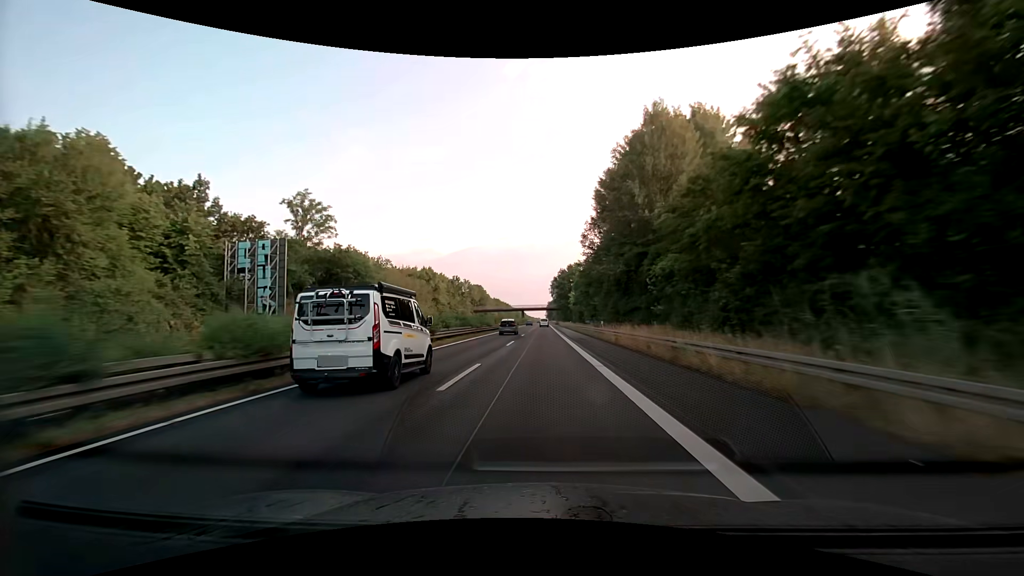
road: trunk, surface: asphalt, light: Day
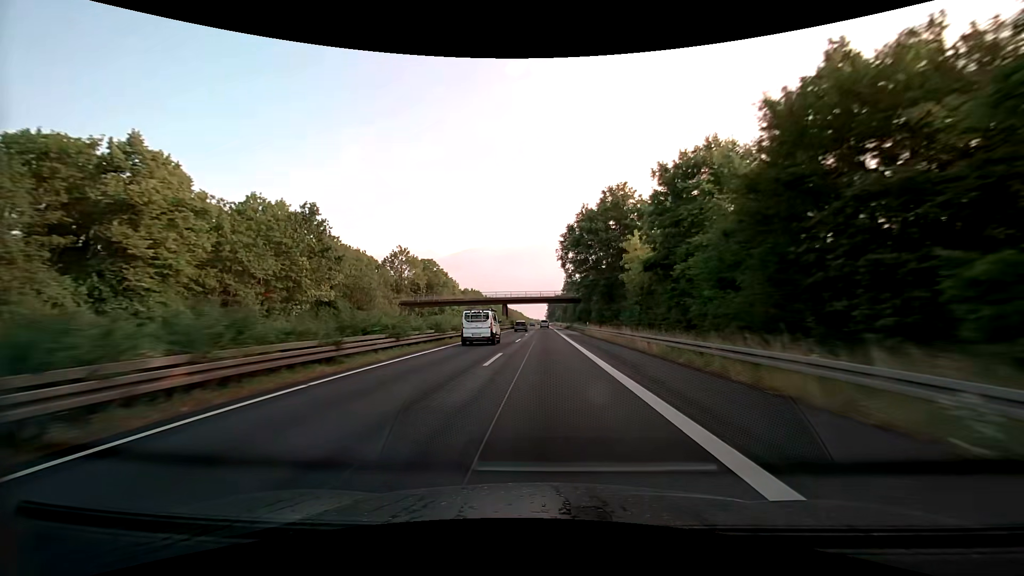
(-0.3, +84.5) m; 0°
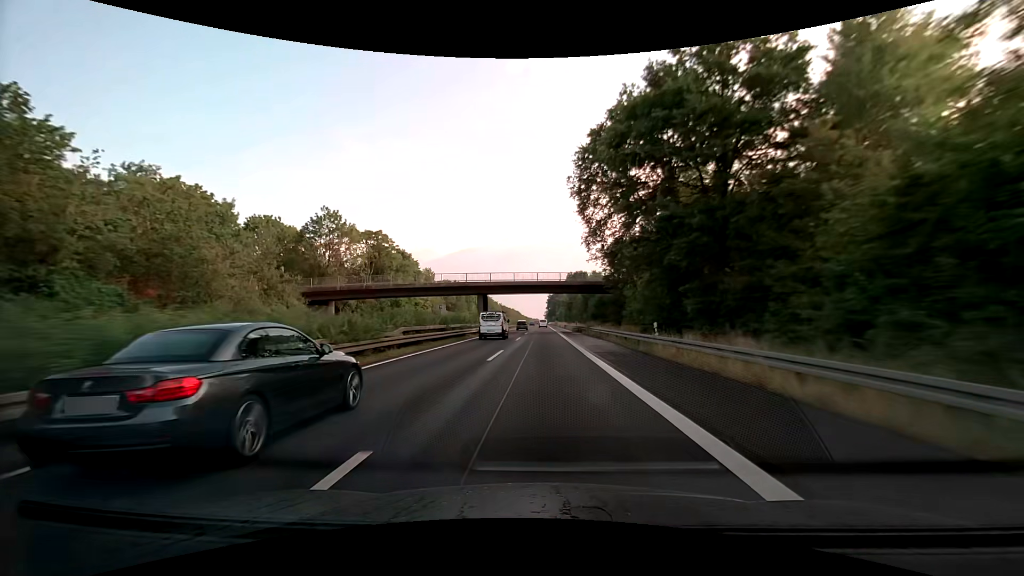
(+0.1, +34.1) m; 0°
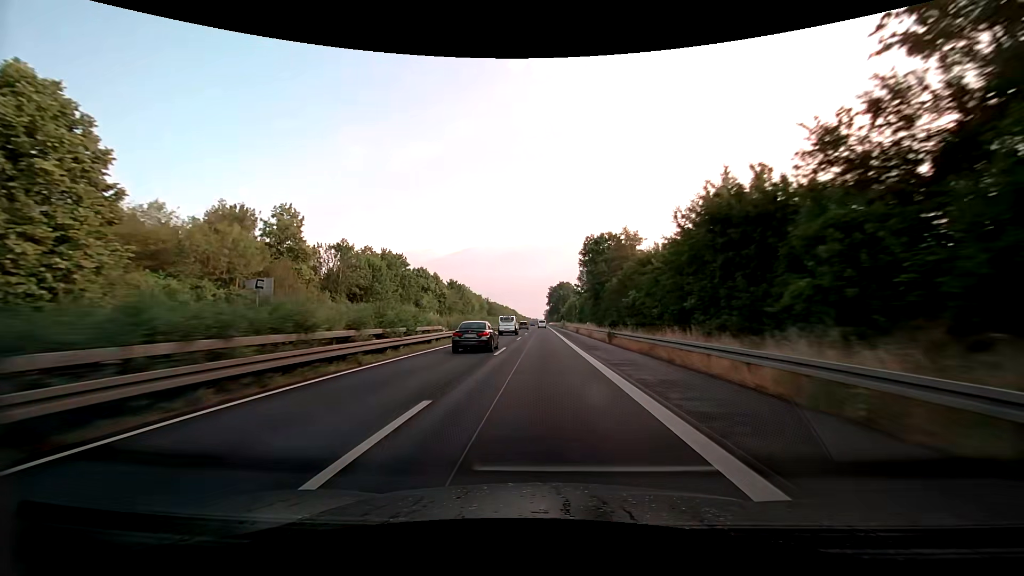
(+0.3, +68.7) m; 0°
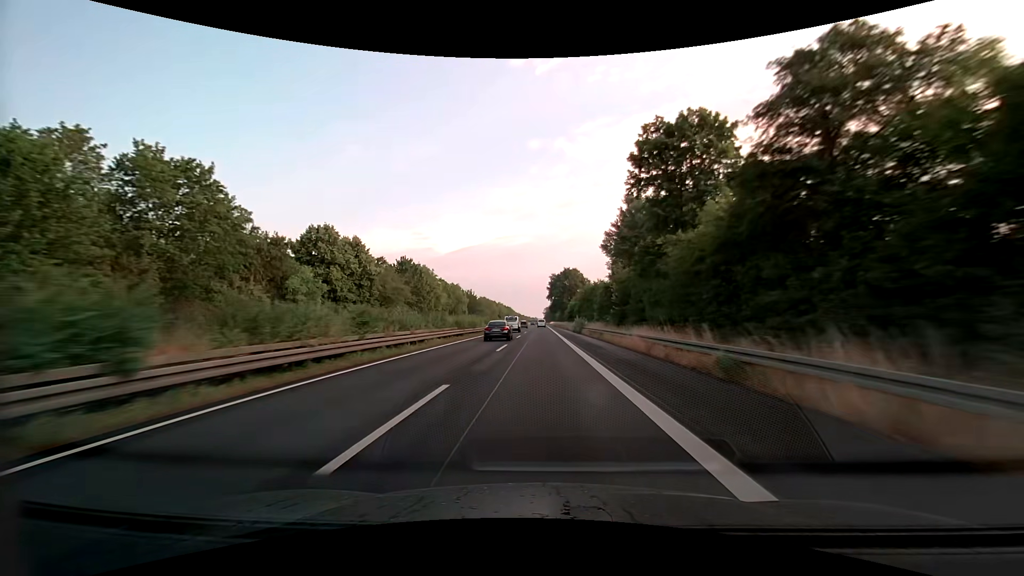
(-0.1, +51.8) m; 0°
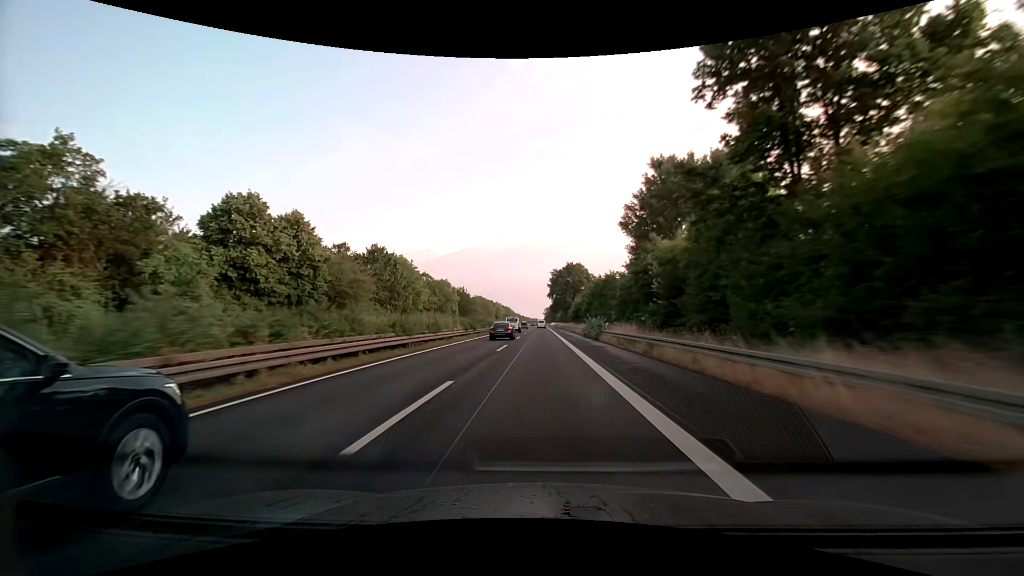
(0.0, +17.3) m; 0°
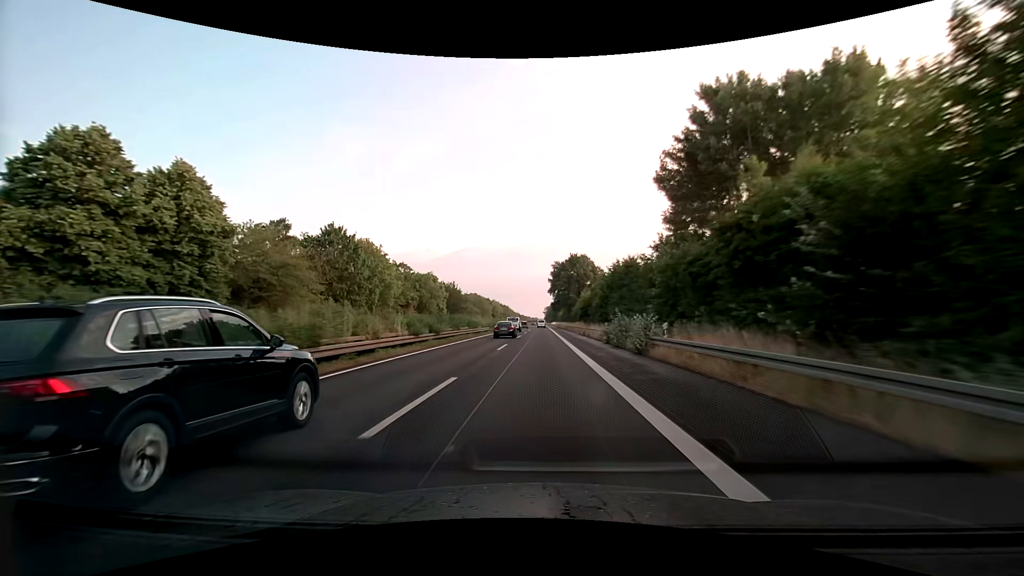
(0.0, +17.4) m; 0°
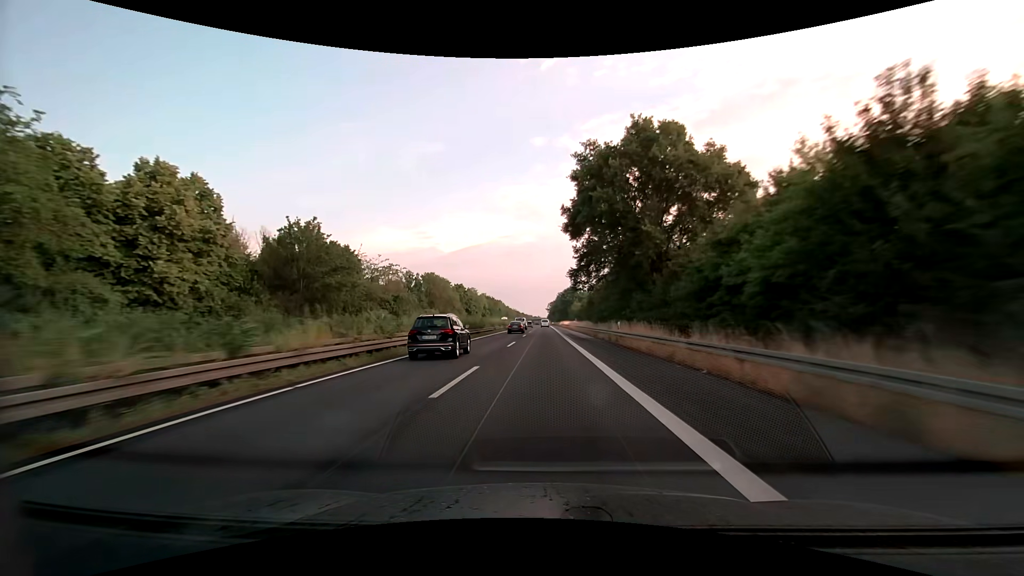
(-0.3, +87.1) m; 0°
